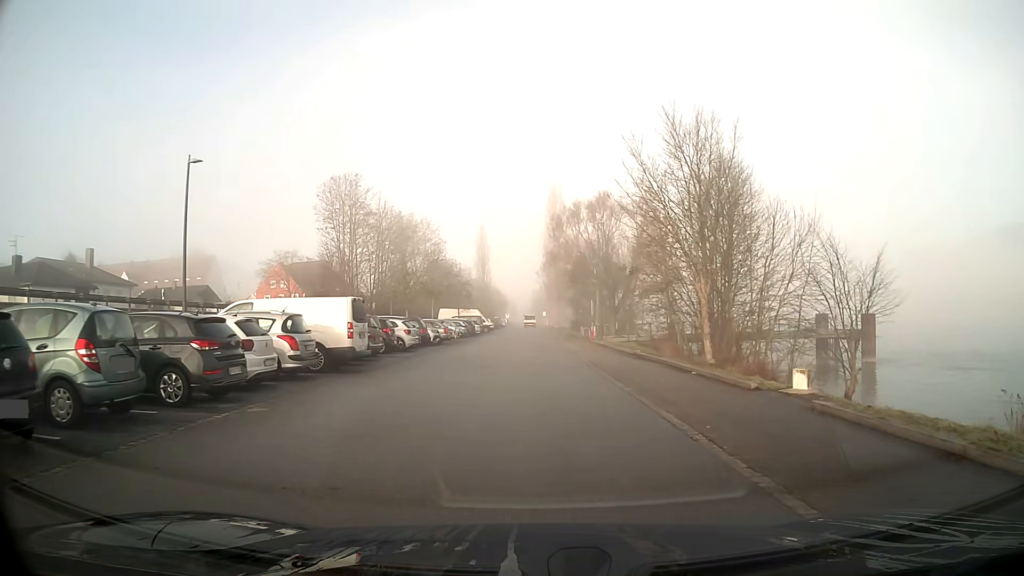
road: residential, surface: asphalt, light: Day
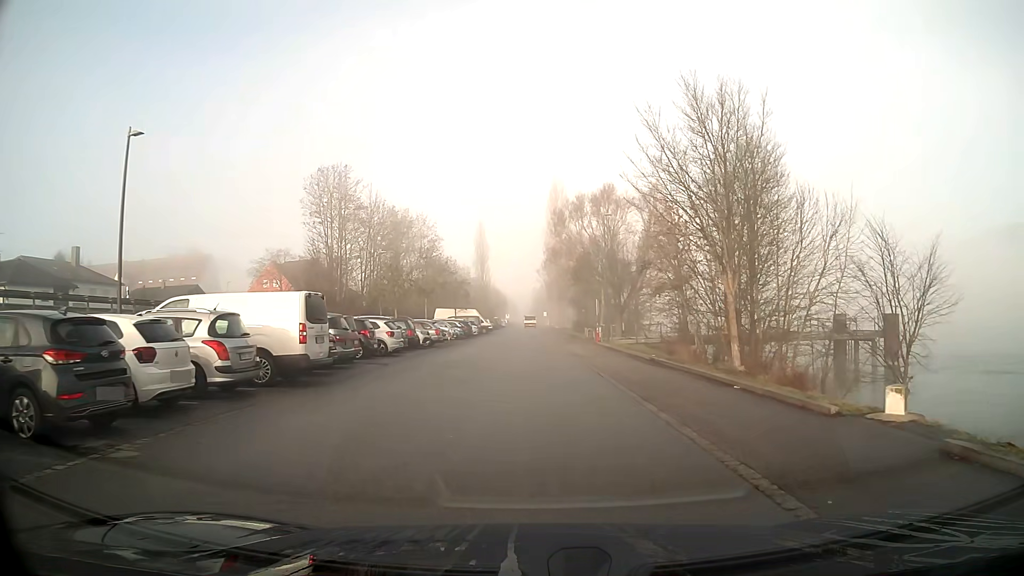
(0.0, +3.7) m; 0°
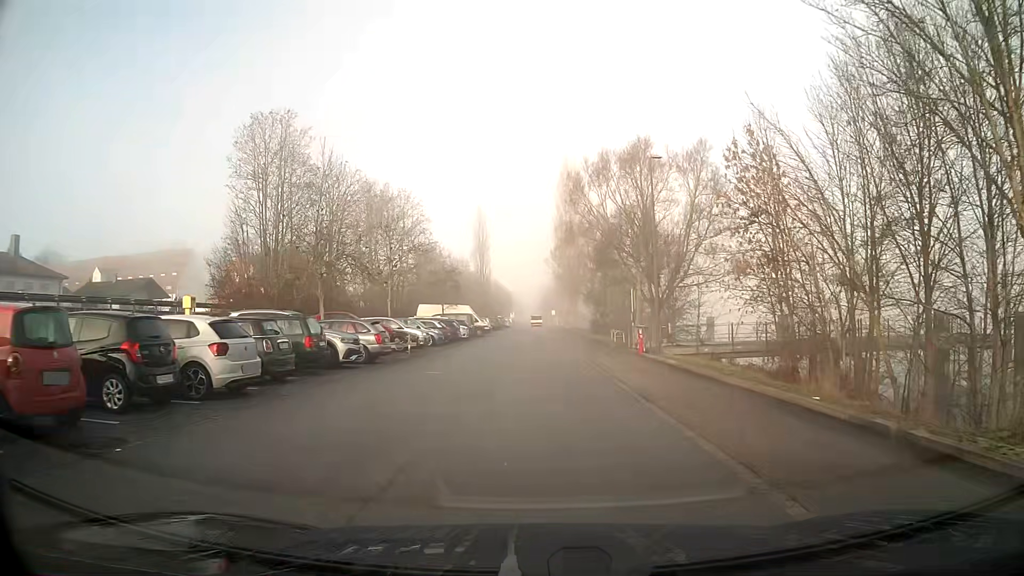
(-0.1, +15.1) m; -1°
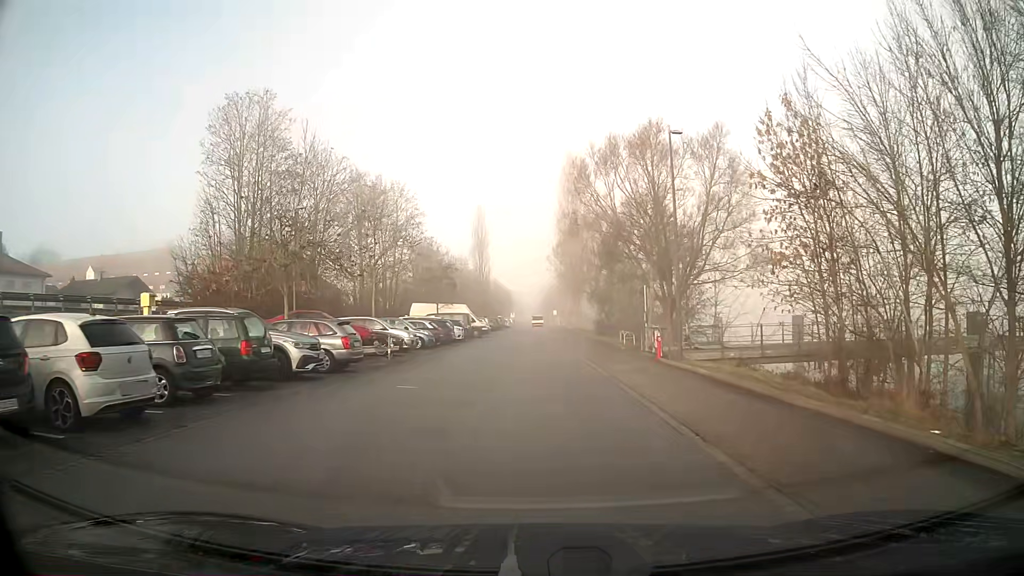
(0.0, +3.8) m; 0°
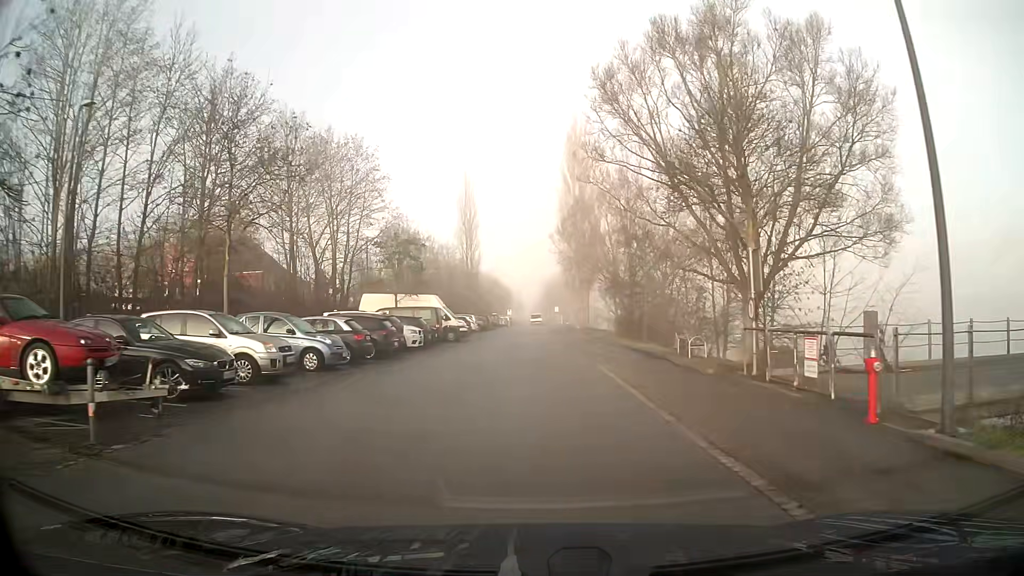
(0.0, +15.9) m; 0°
(0, +10) (0, +20) (0, +30) (0, +40) (0, +50) (0, +60) (0, +70) (0, +80) (0, +90) (0, +100) m
